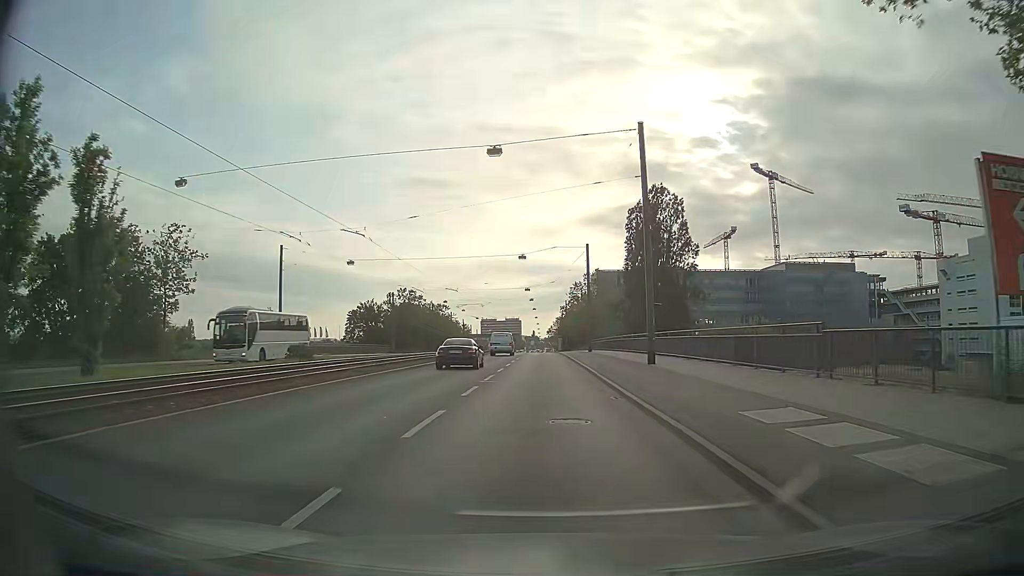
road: primary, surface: asphalt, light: Day
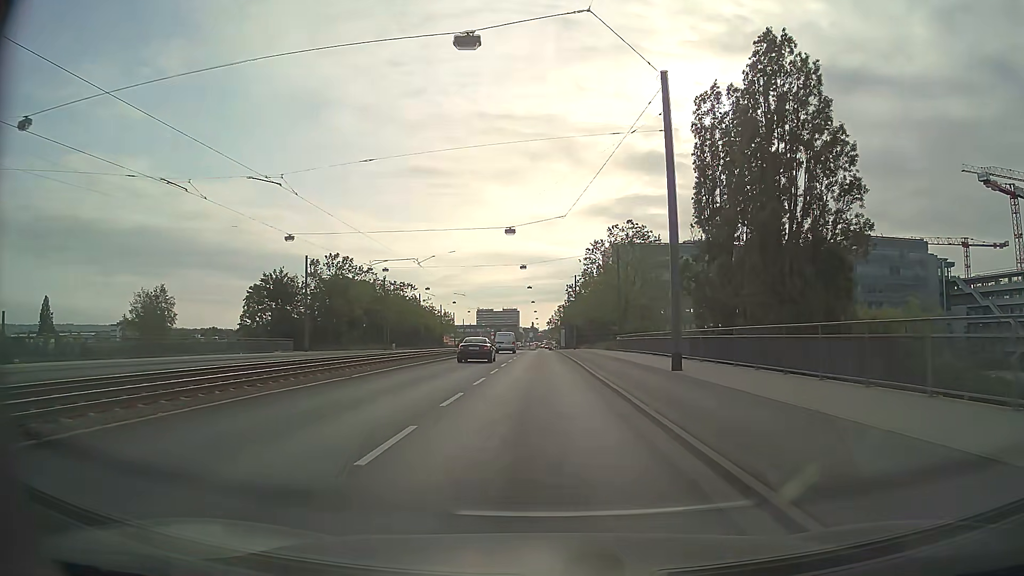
(+0.2, +43.0) m; 0°
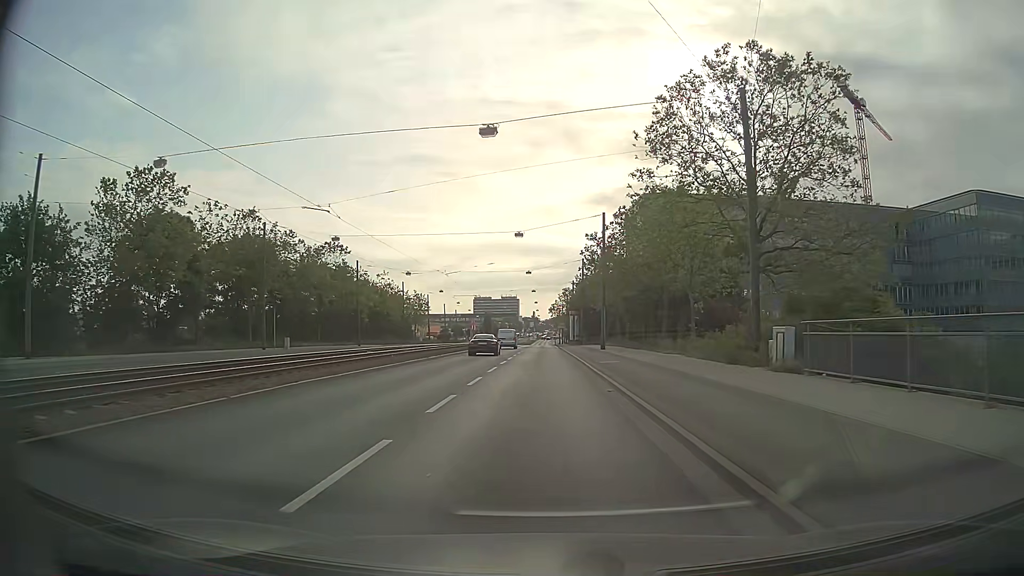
(0.0, +44.4) m; 0°
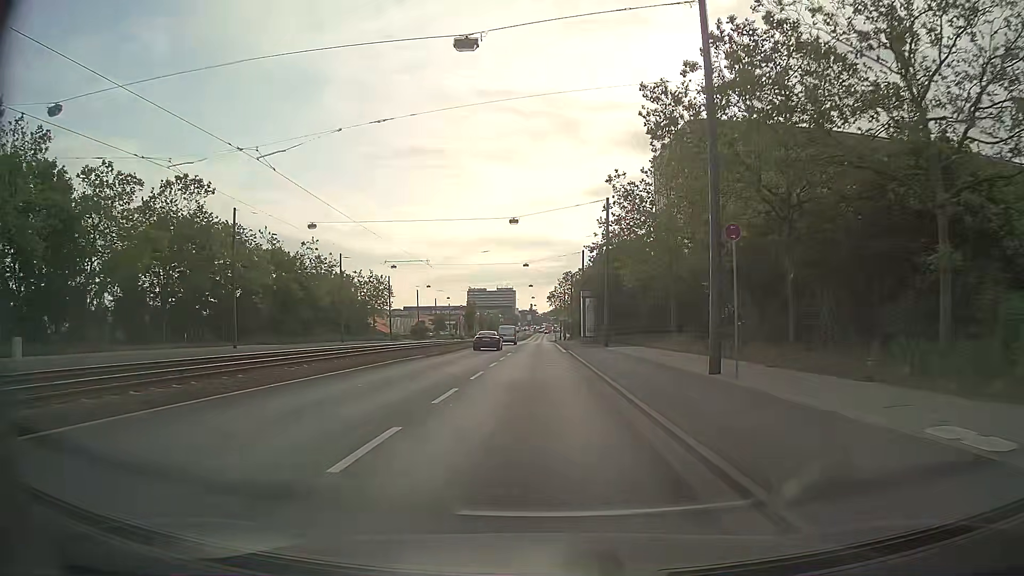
(+0.1, +35.0) m; 0°
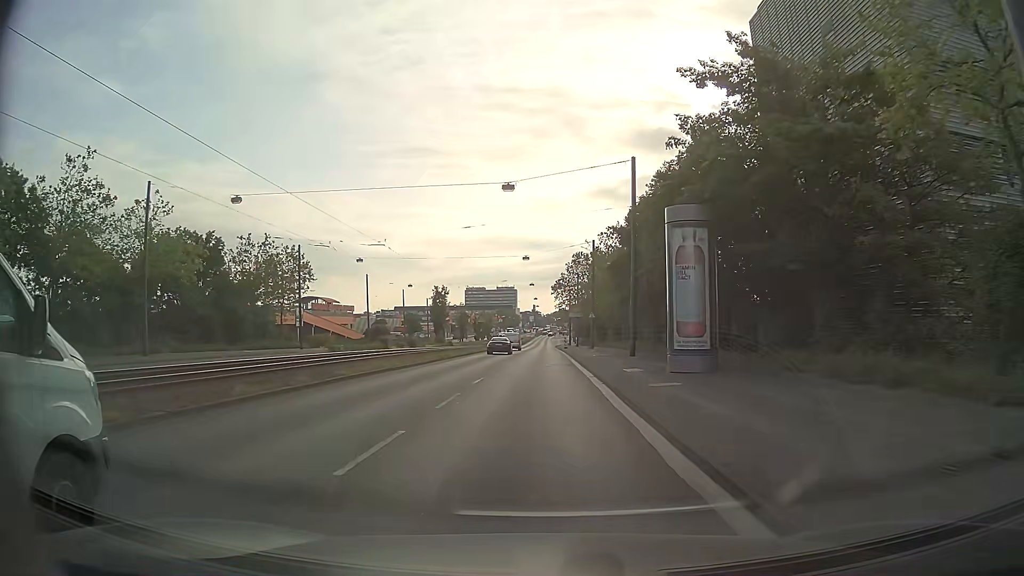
(-0.1, +43.2) m; 0°
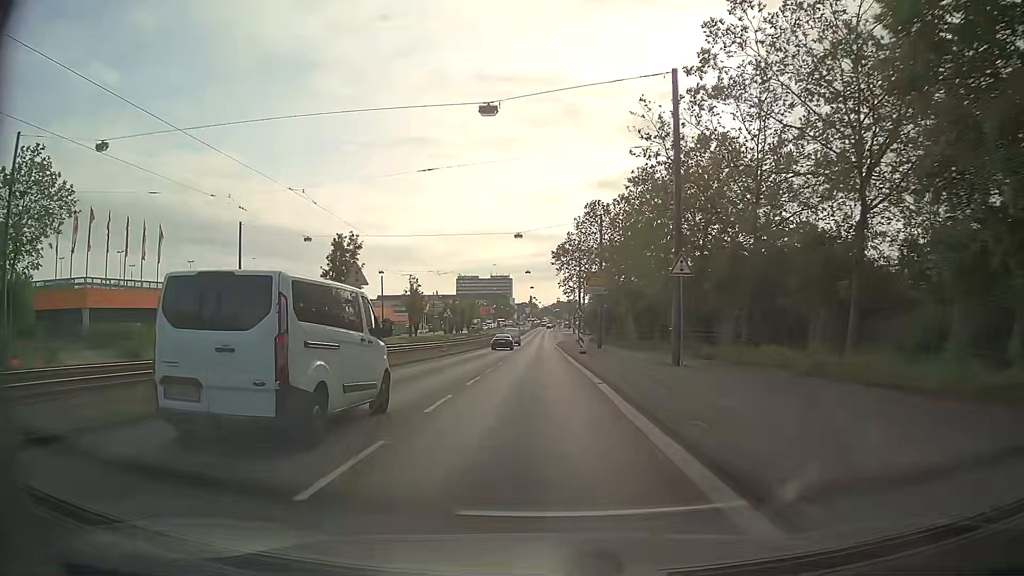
(+0.2, +42.9) m; 0°
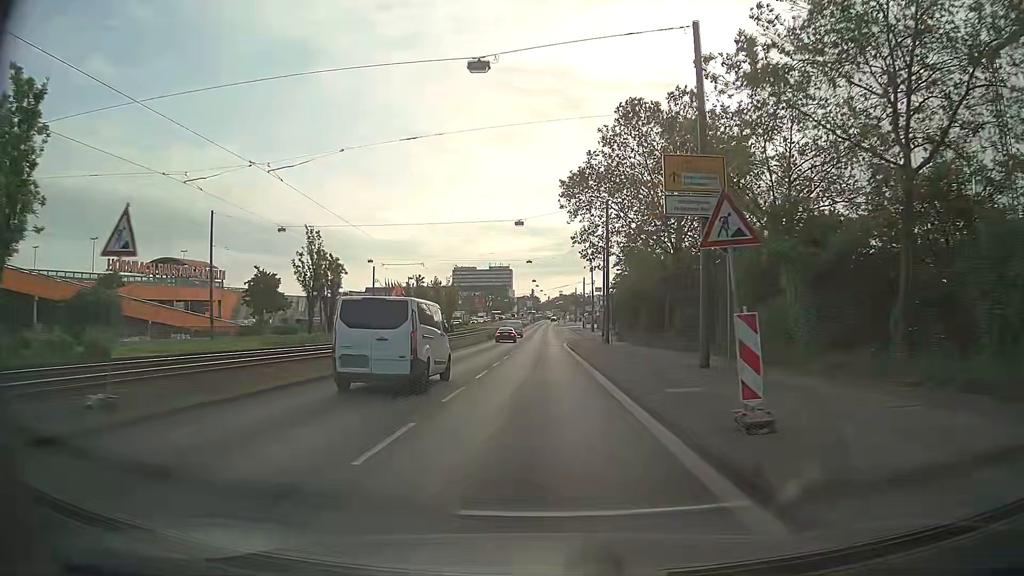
(+0.3, +34.5) m; 0°
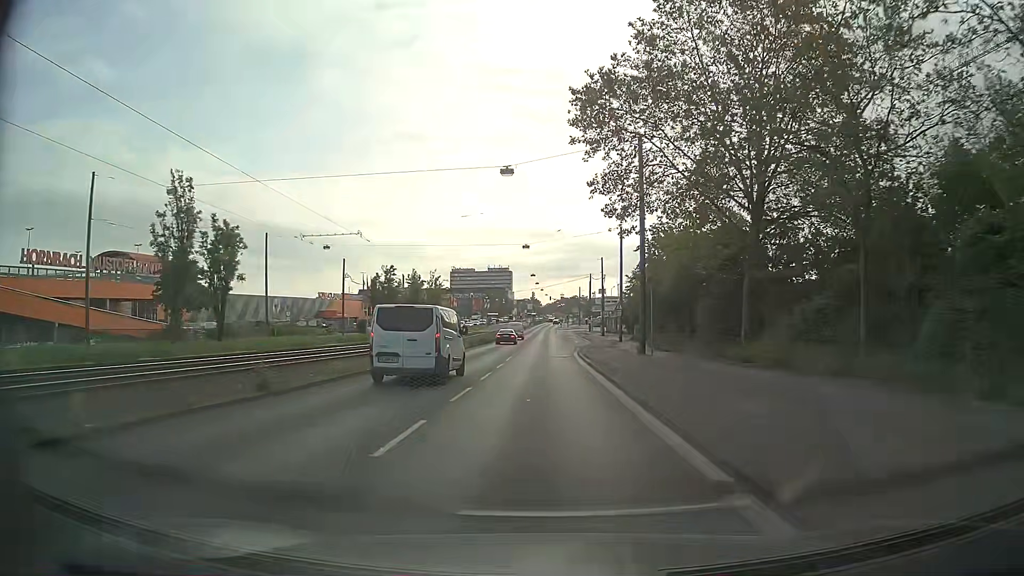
(0.0, +17.4) m; 0°
(0, +10) (0, +20) (0, +30) (0, +40) (+1, +50) (+1, +60) (+2, +70) (+2, +80) (+3, +90) (+3, +100) m
